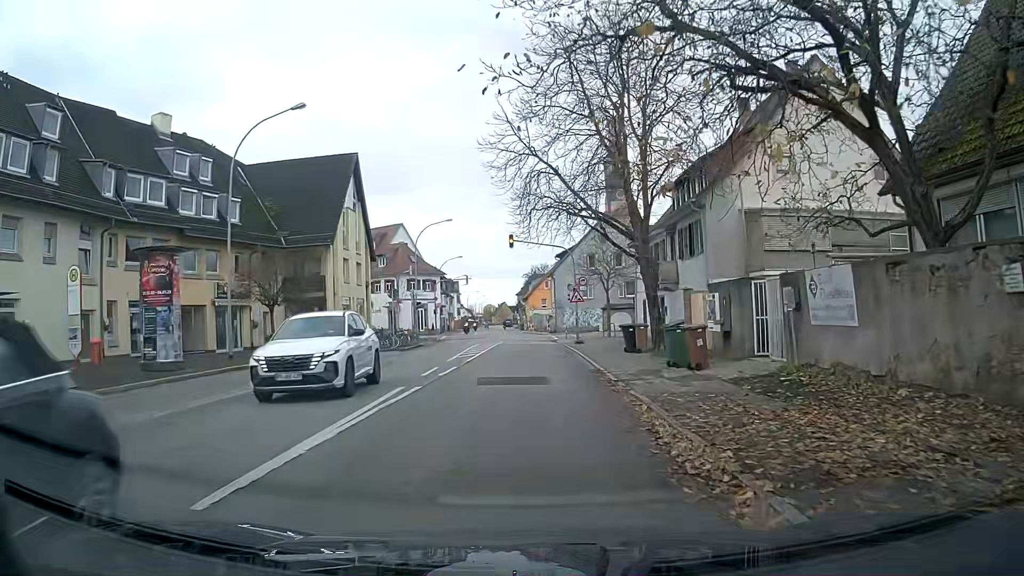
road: tertiary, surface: asphalt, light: Day
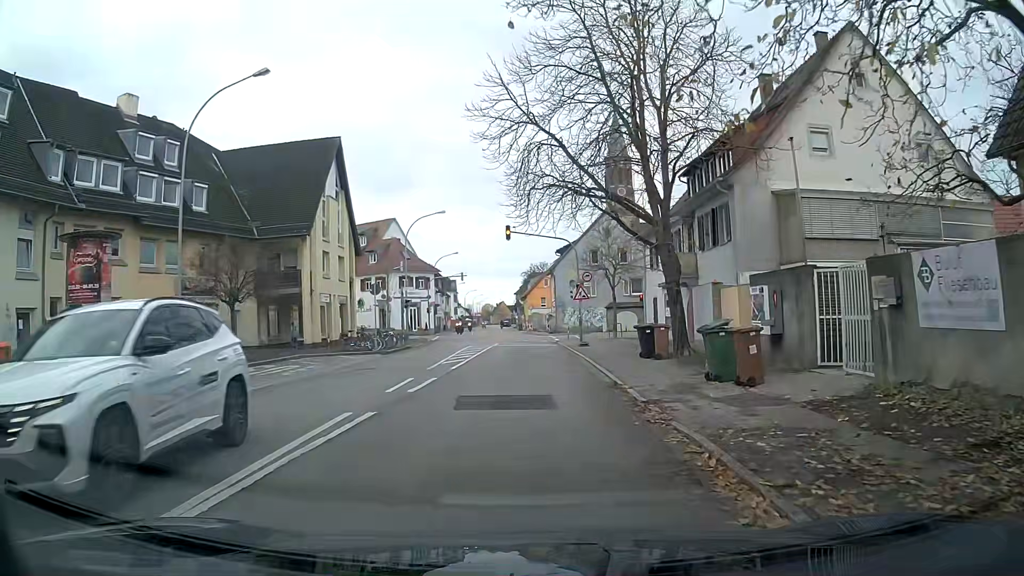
(0.0, +4.0) m; 0°
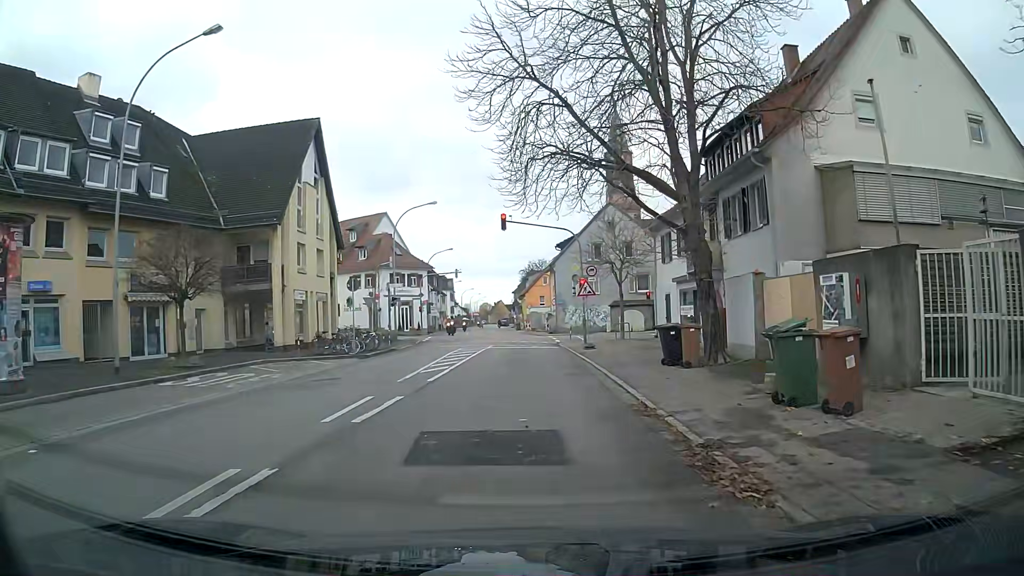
(0.0, +4.0) m; 0°
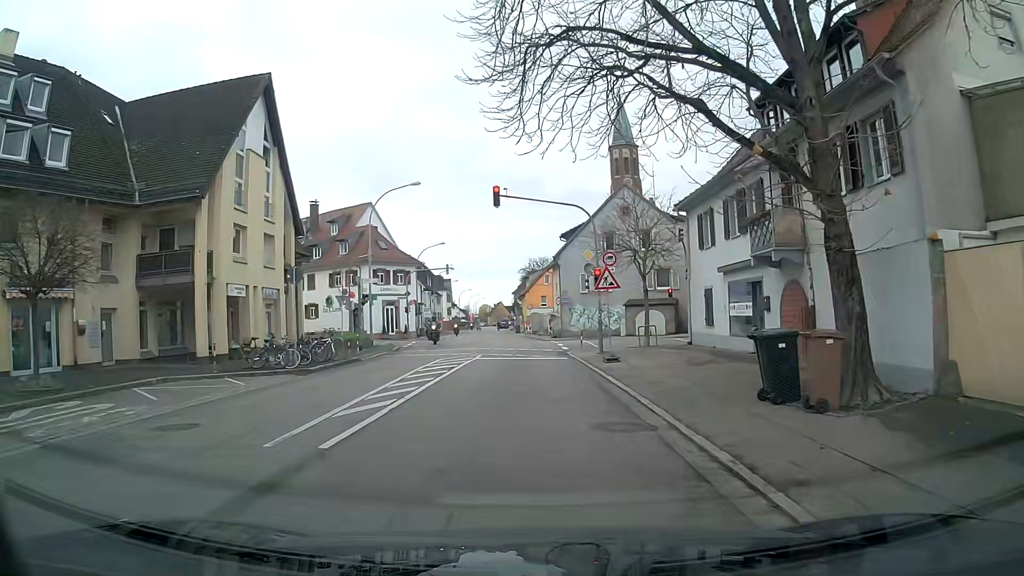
(0.0, +7.7) m; 0°
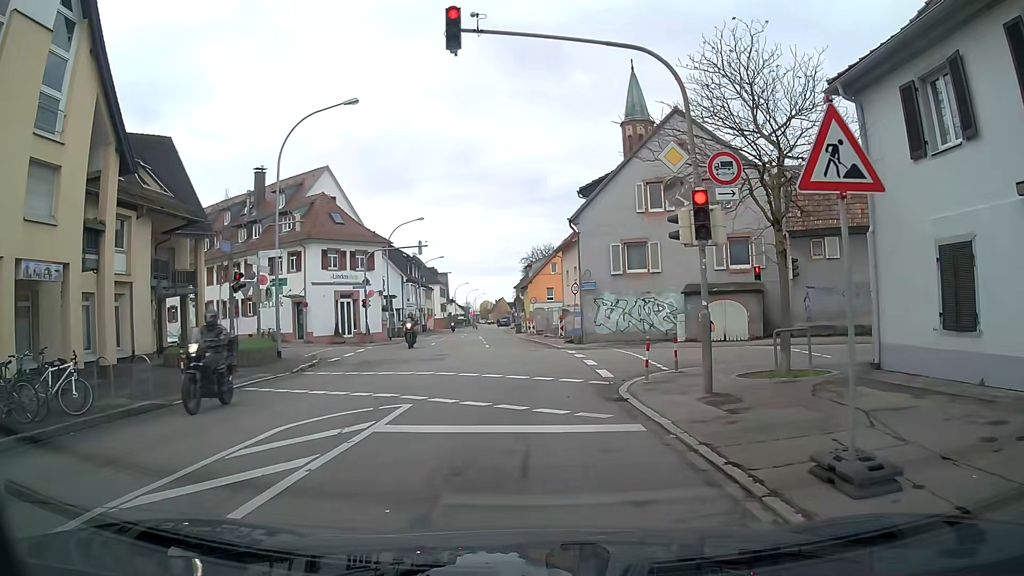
(-0.1, +15.8) m; 0°
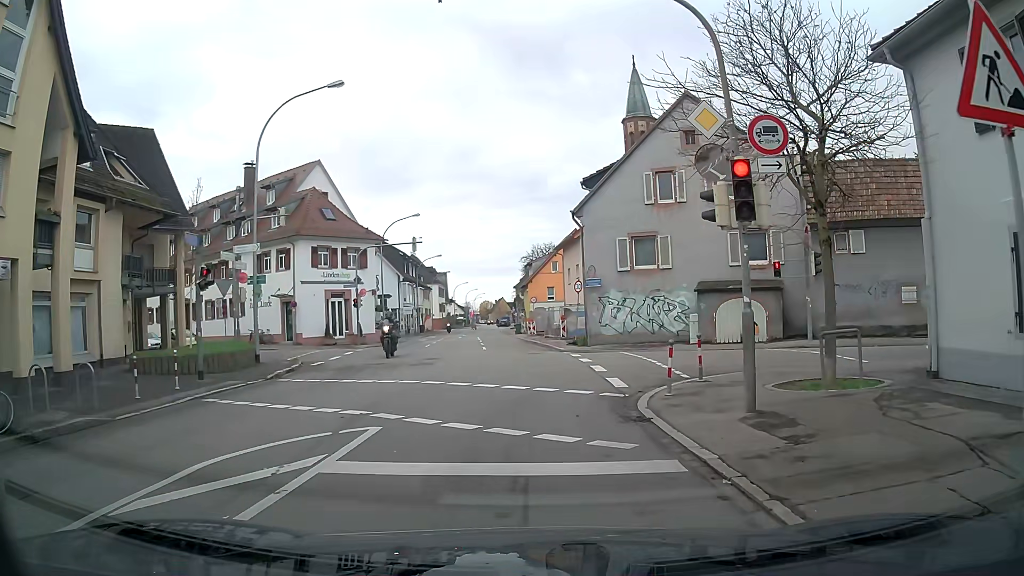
(0.0, +2.1) m; 0°
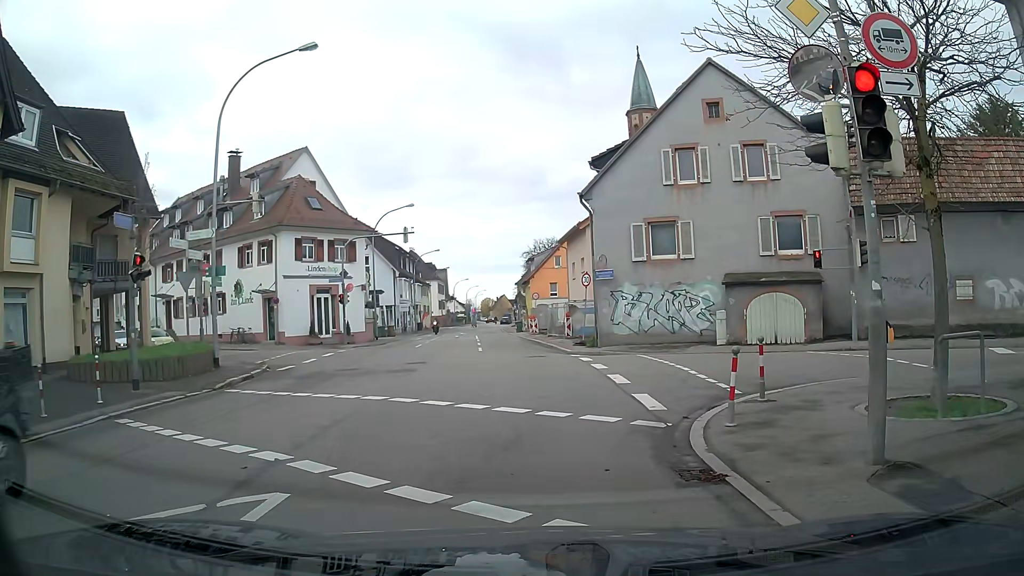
(-0.1, +3.2) m; -2°
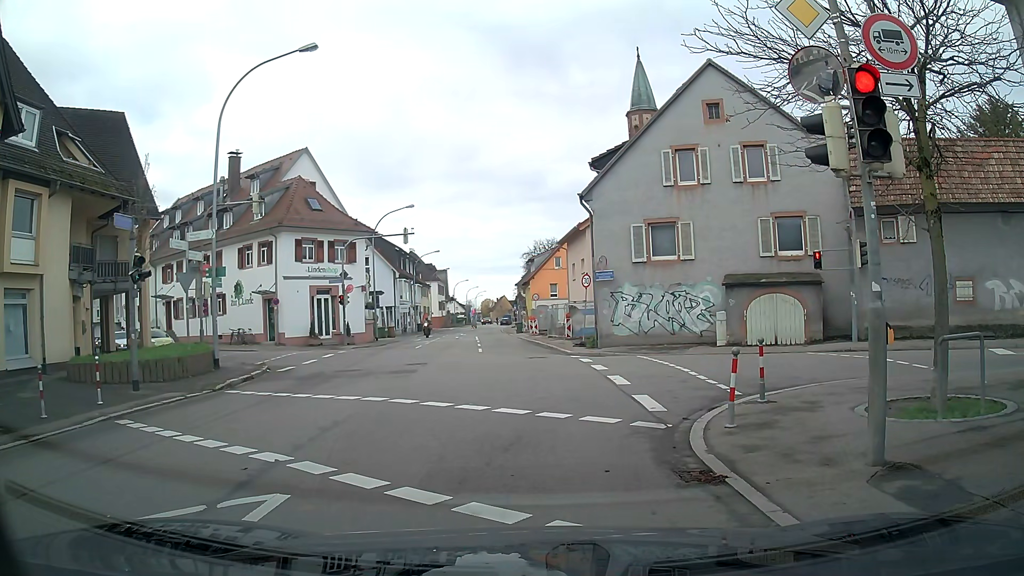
(0.0, +0.1) m; 0°
